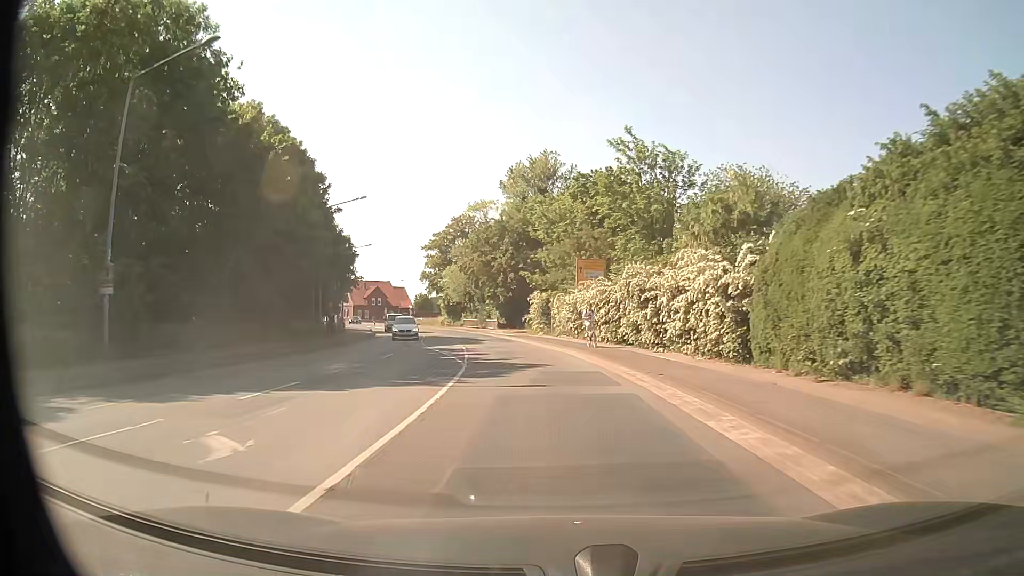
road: secondary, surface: asphalt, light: Day
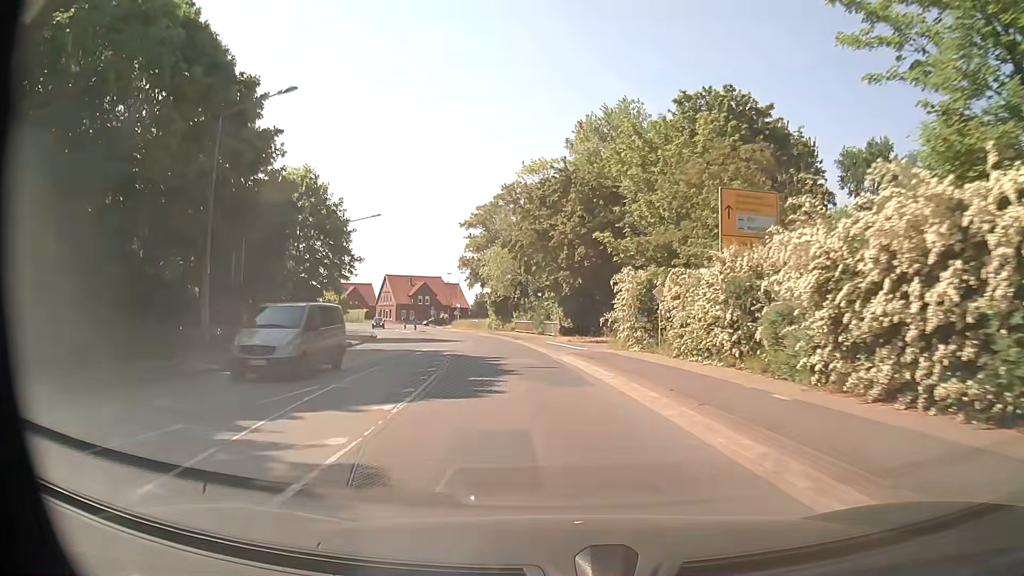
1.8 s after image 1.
(-1.3, +24.8) m; -6°
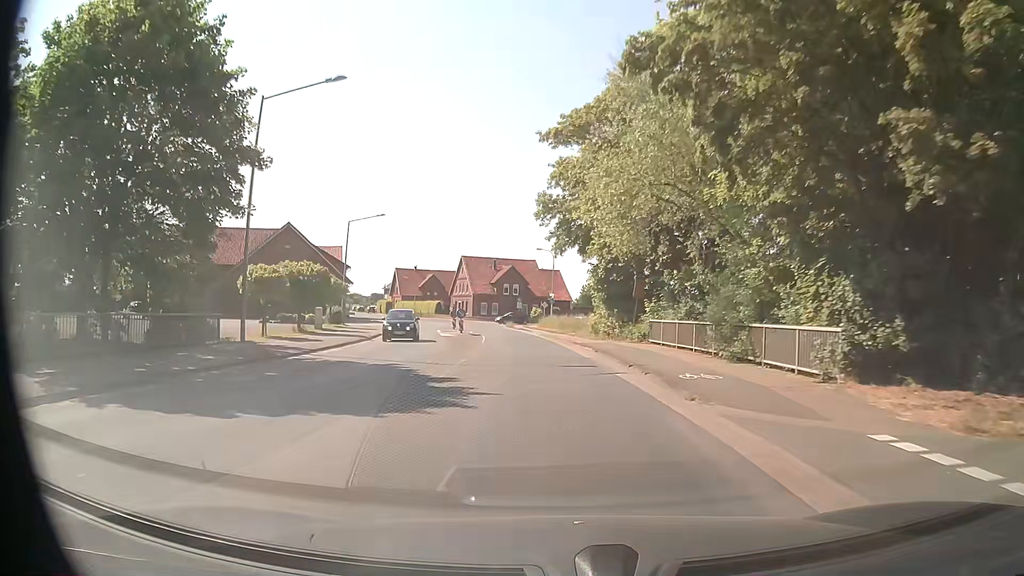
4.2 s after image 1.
(-2.8, +33.2) m; -9°
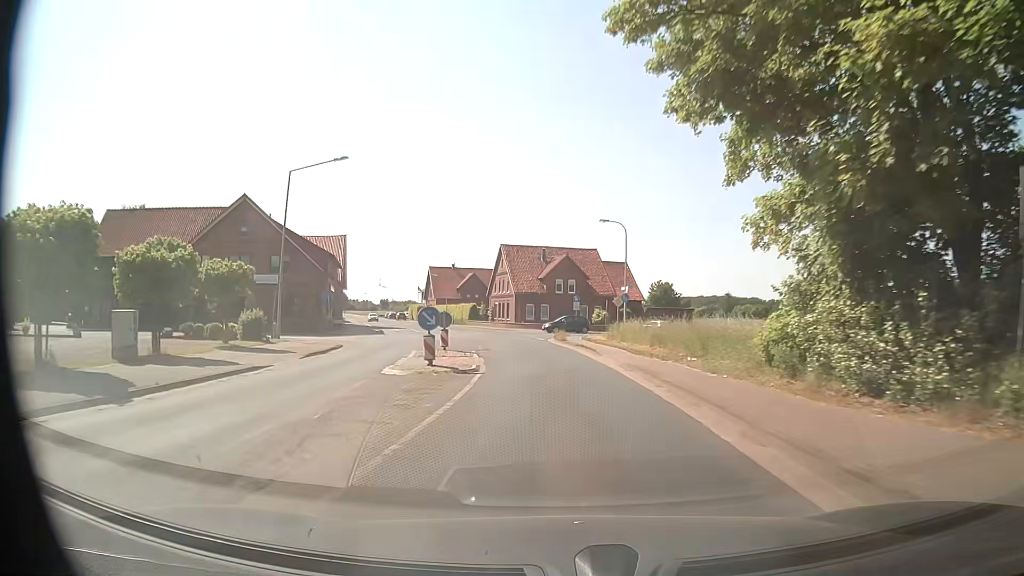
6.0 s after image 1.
(-1.2, +24.9) m; -5°
(0, +10) (-1, +20) (-2, +30) (-3, +40) (-5, +50) (-7, +59) (-9, +69) (-12, +79) (-16, +88) (-19, +97) m
